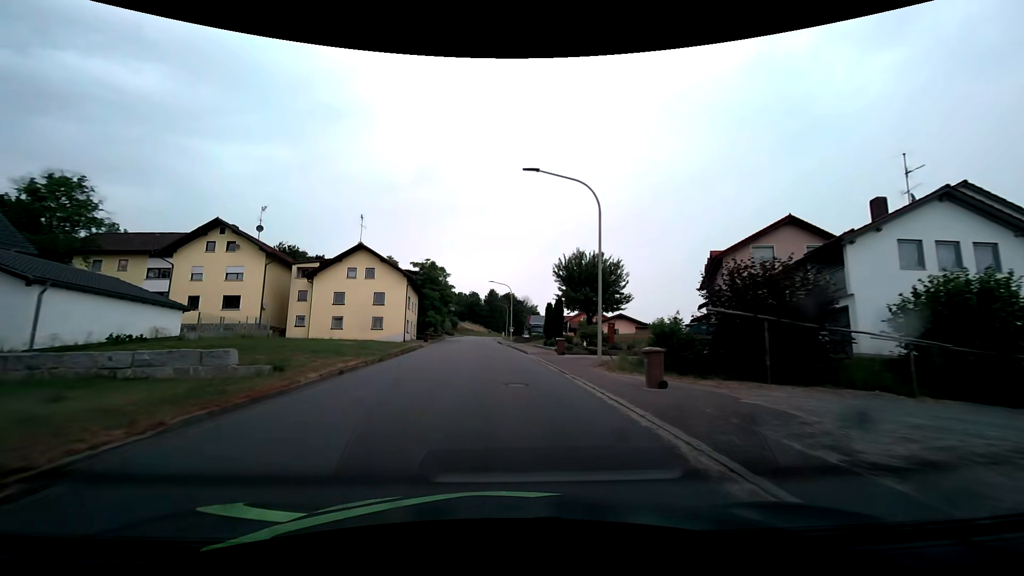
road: tertiary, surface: asphalt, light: Day
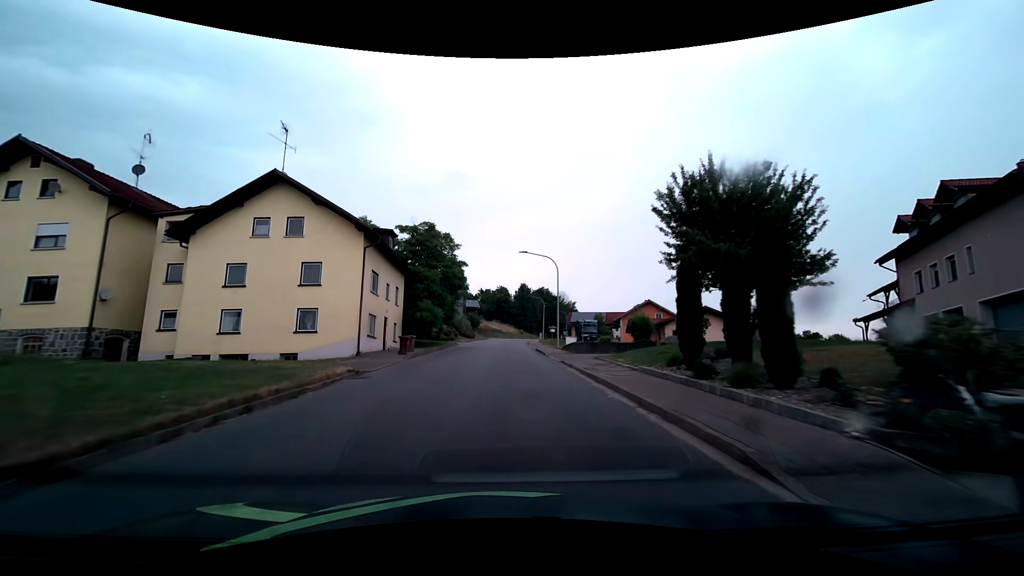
(-0.8, +23.5) m; -4°
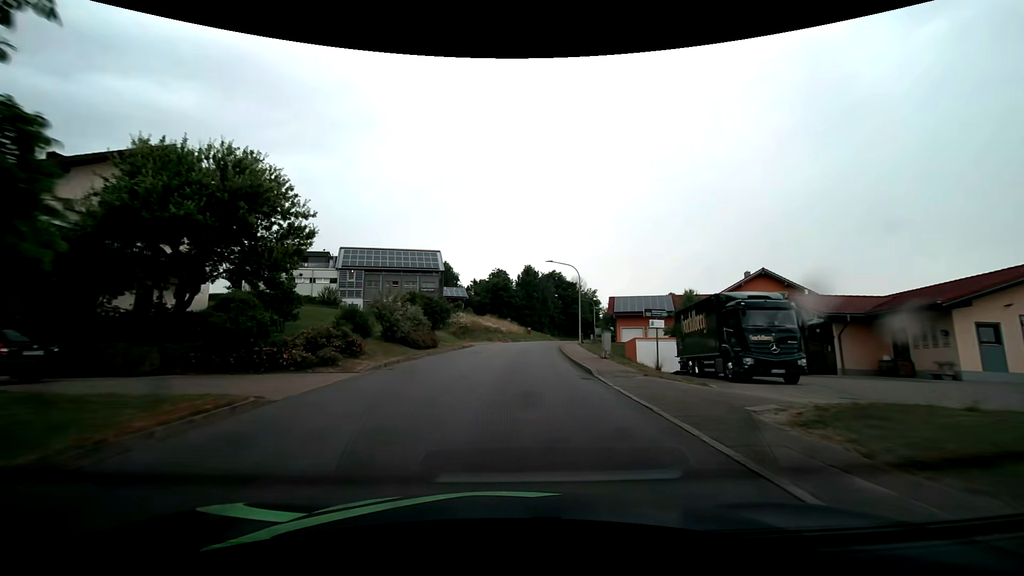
(-0.2, +39.9) m; 0°
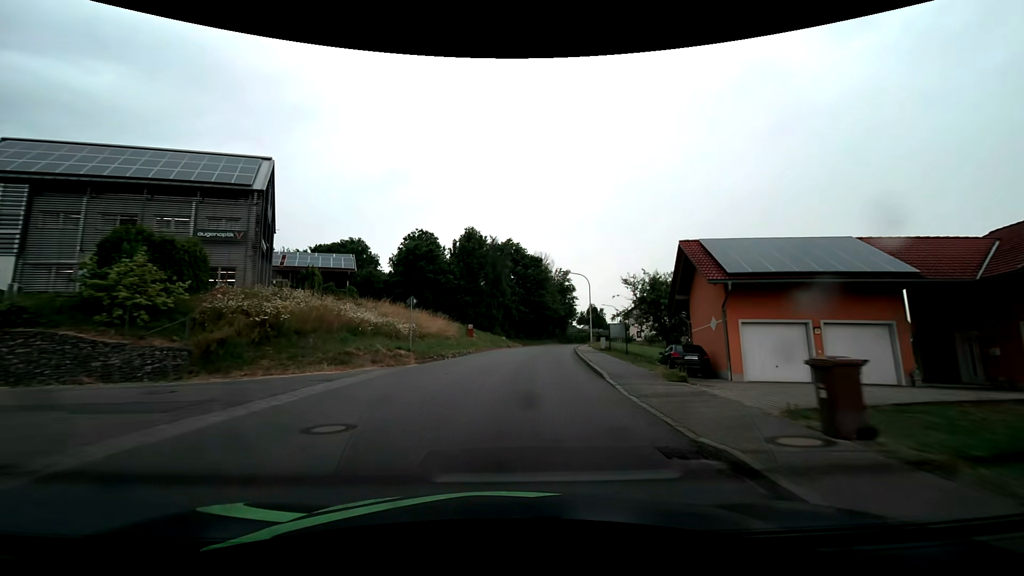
(+2.0, +40.5) m; +7°
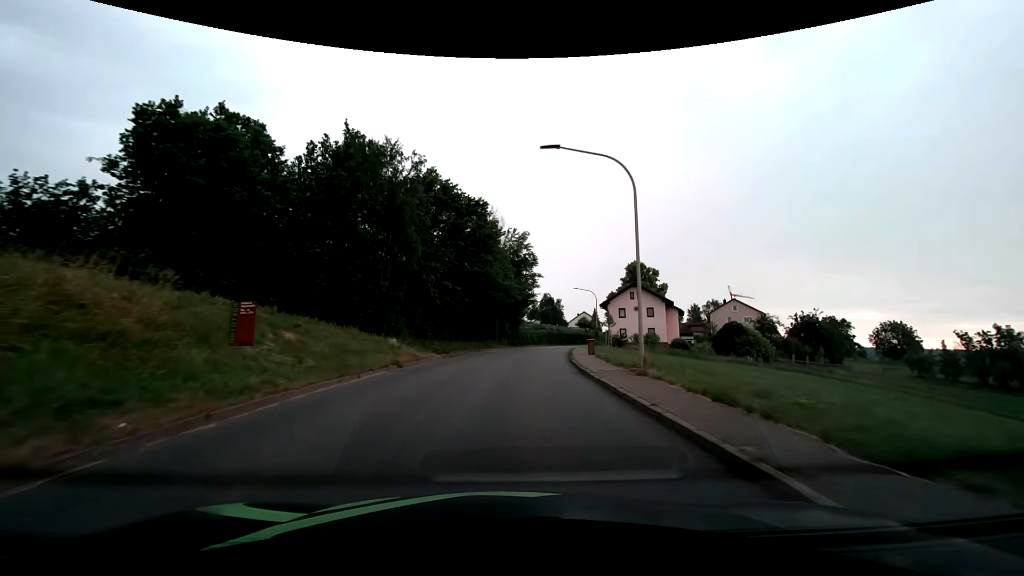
(+1.8, +32.5) m; +6°
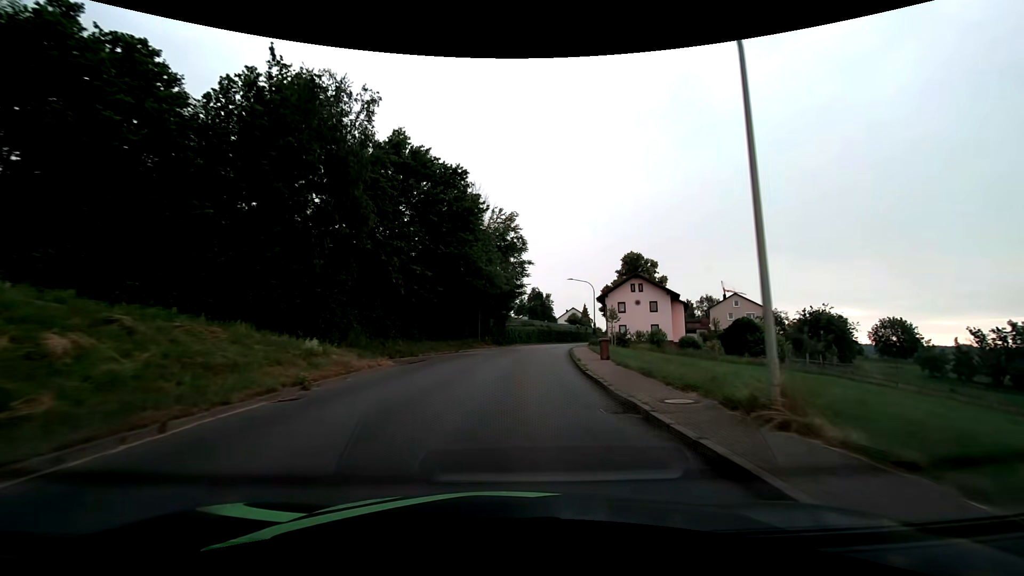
(+0.2, +8.1) m; +2°
(0, +10) (+1, +20) (+1, +30) (+3, +40) (+4, +50) (+6, +60) (+9, +69) (+12, +79) (+15, +88) (+18, +98) m
